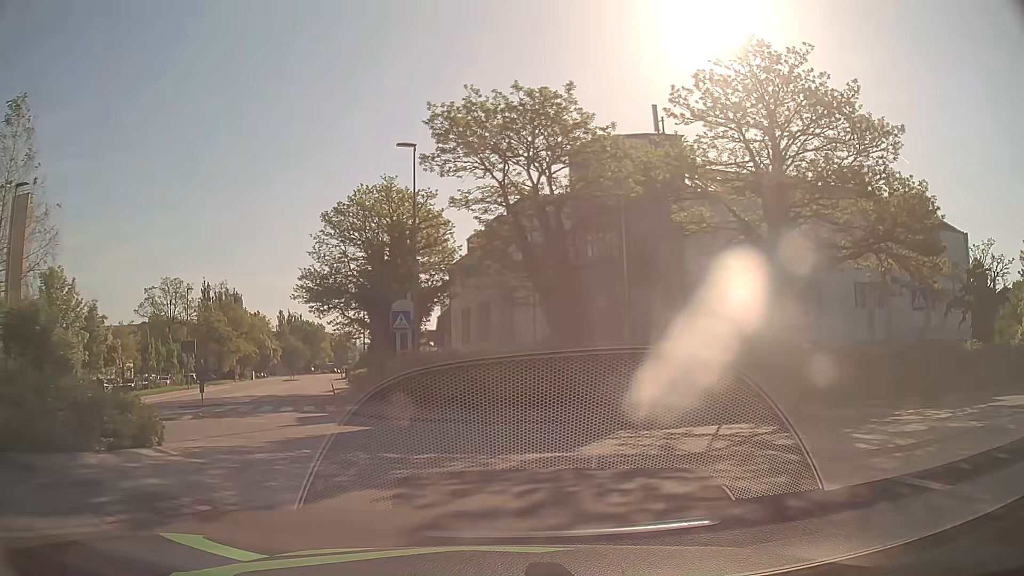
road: tertiary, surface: asphalt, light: Day
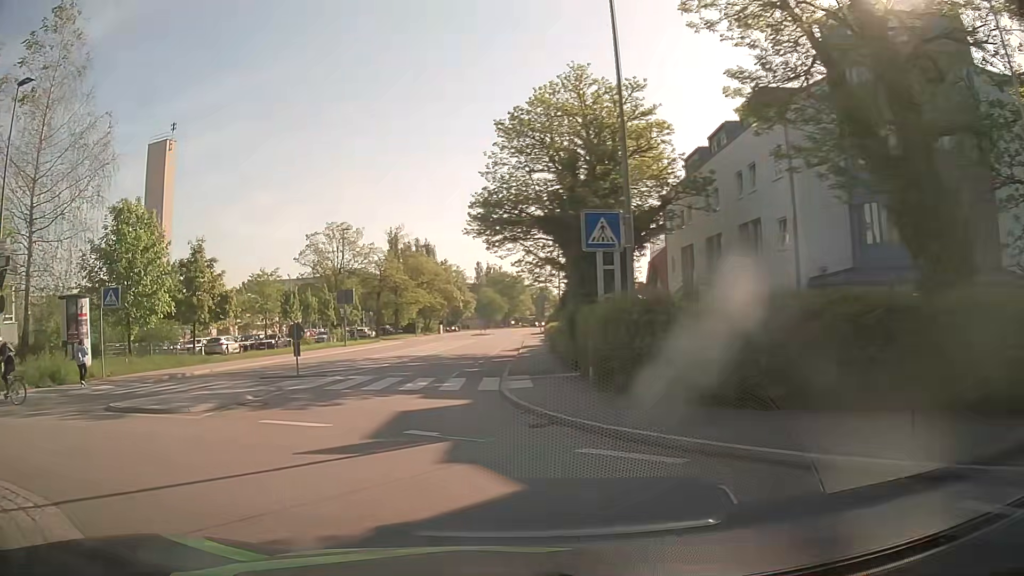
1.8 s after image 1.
(-1.3, +11.7) m; -17°
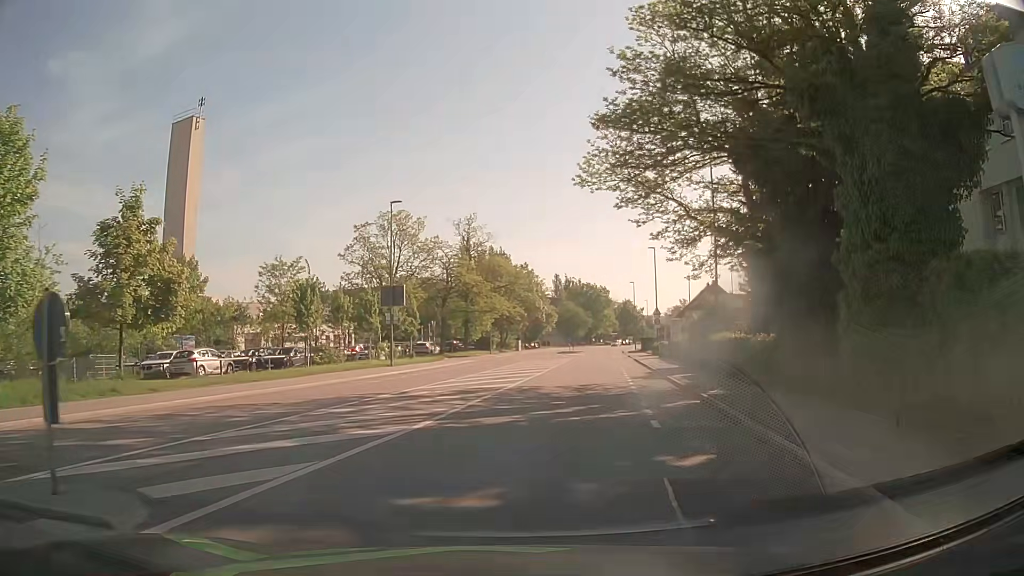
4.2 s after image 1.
(-2.5, +17.6) m; -6°
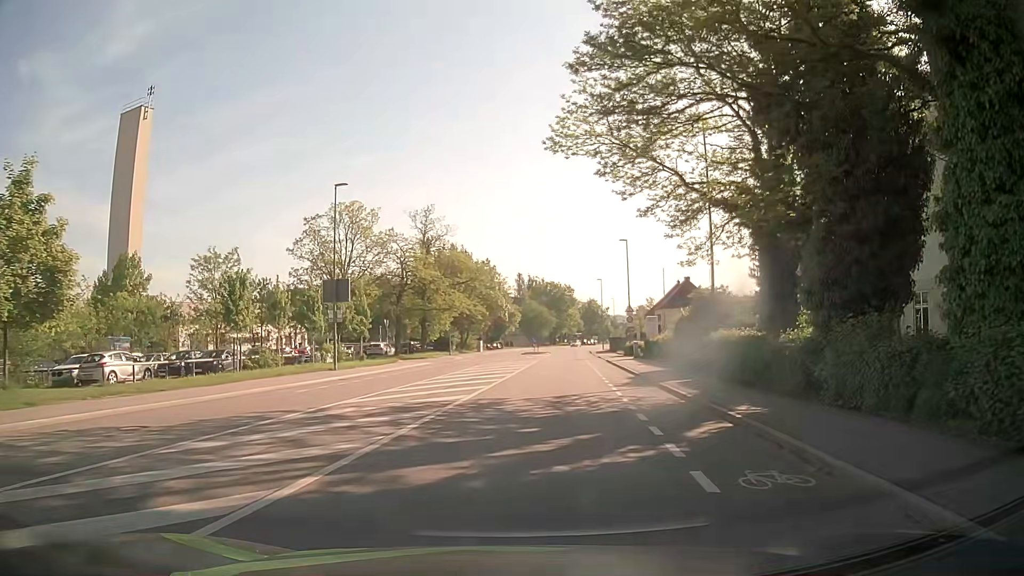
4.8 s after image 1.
(+0.1, +5.1) m; +3°
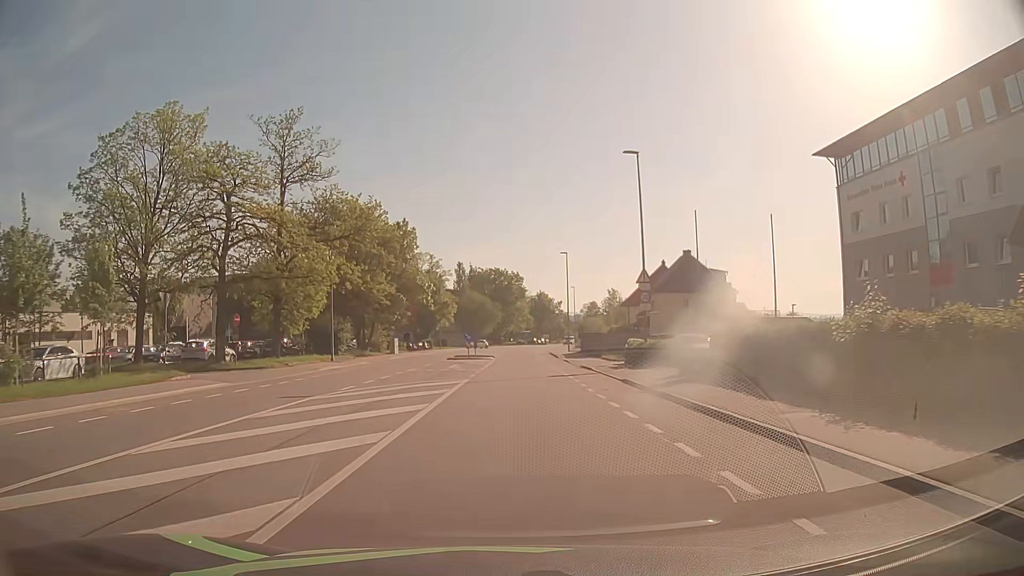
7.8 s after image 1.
(+1.7, +28.5) m; +5°
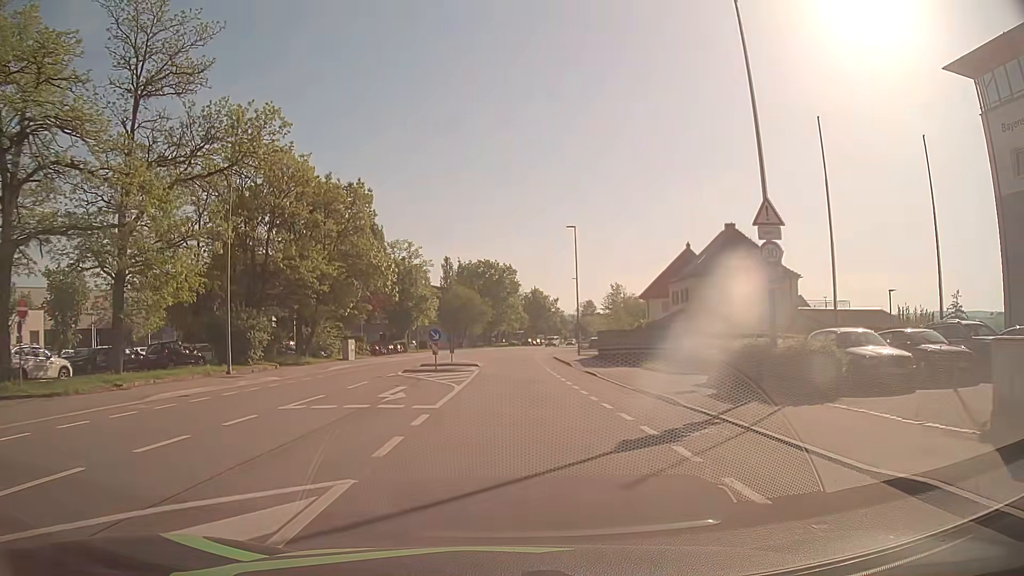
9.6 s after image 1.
(+0.1, +16.4) m; +1°
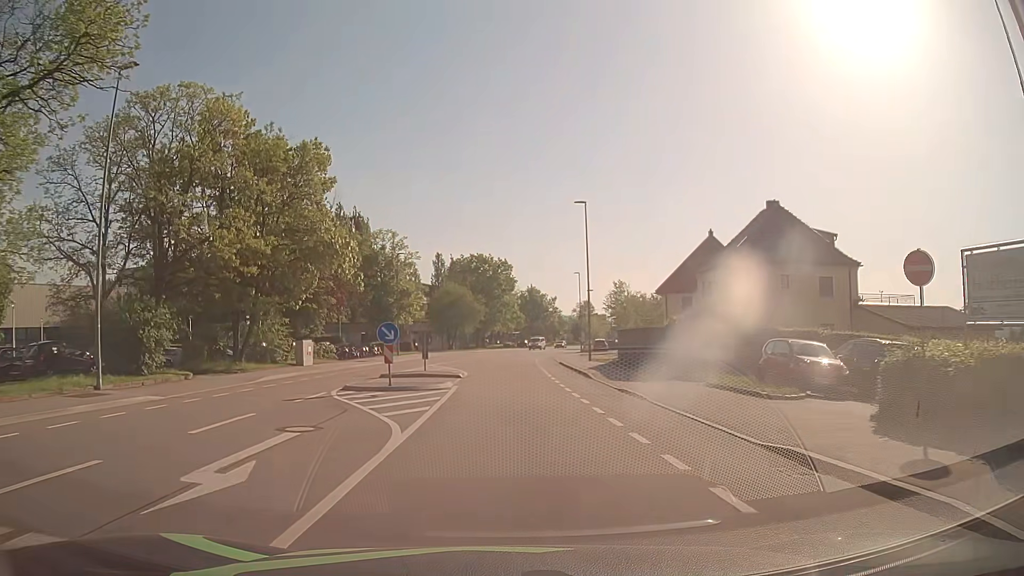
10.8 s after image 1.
(0.0, +10.1) m; 0°
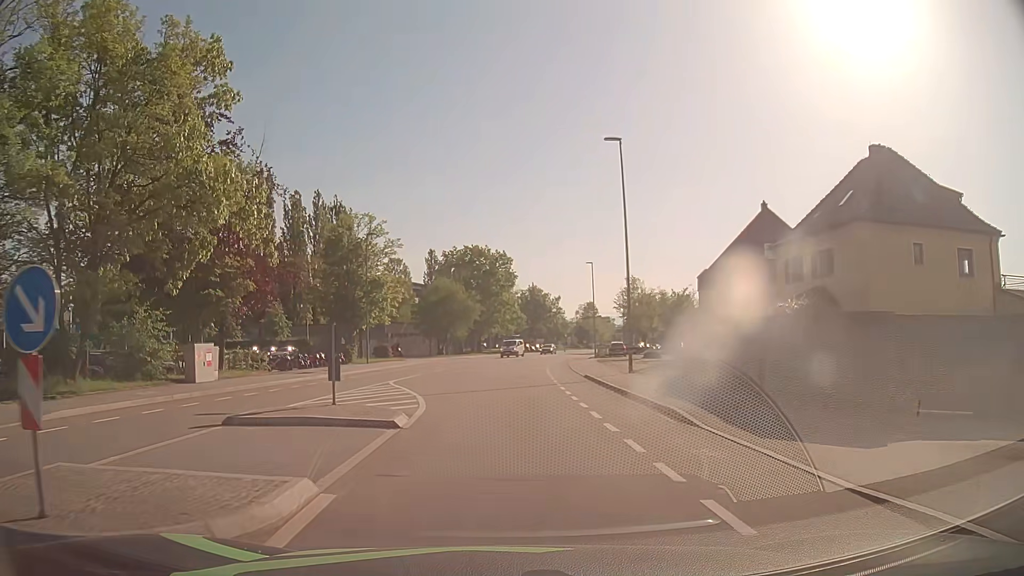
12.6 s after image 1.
(+0.1, +14.5) m; 0°
(0, +10) (0, +20) (0, +30) (+1, +40) (+1, +50) (+2, +60) (+4, +70) (+6, +80) (+8, +89) (+10, +99) m
